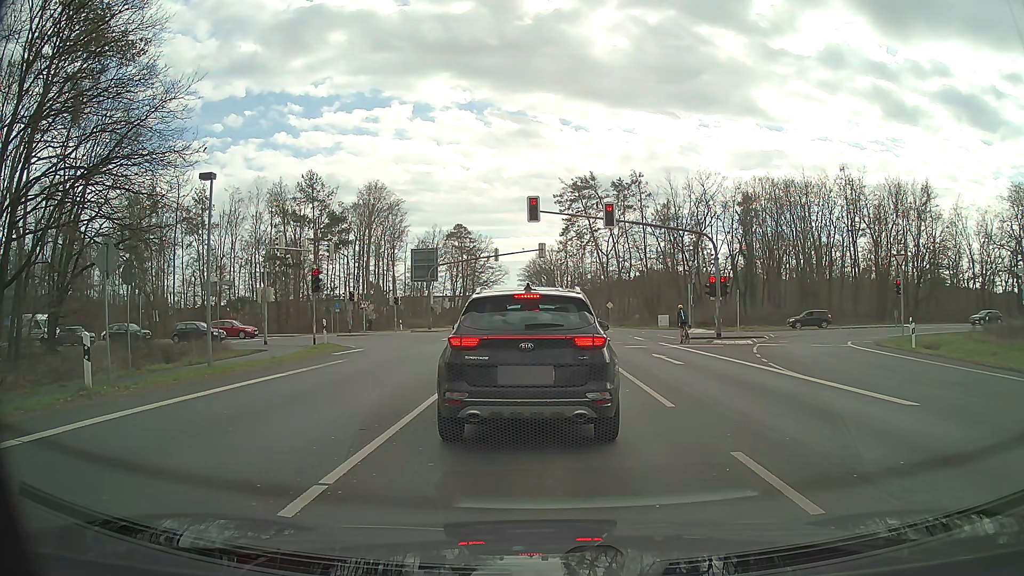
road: primary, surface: asphalt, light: Day
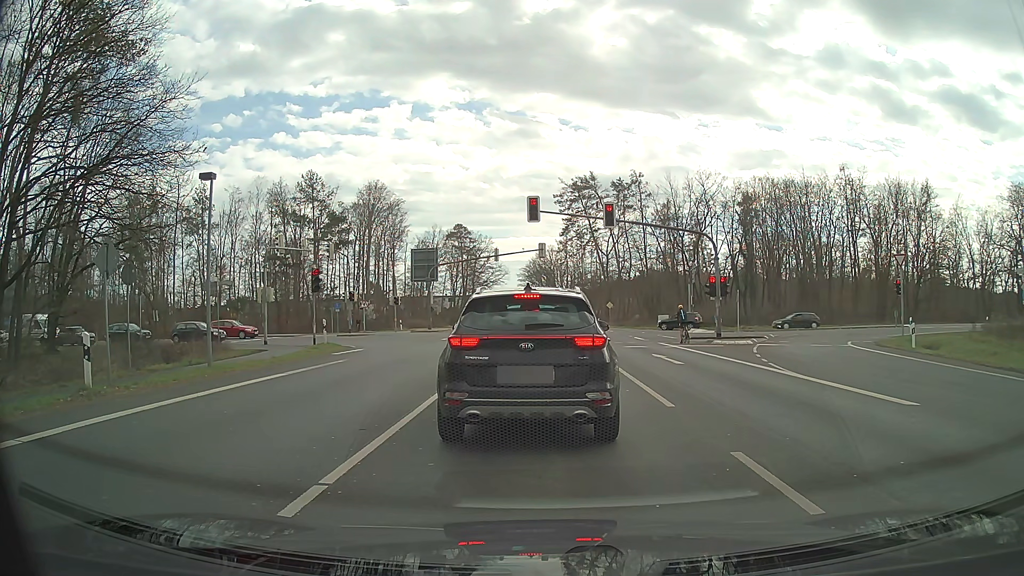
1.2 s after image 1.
(0.0, 0.0) m; 0°
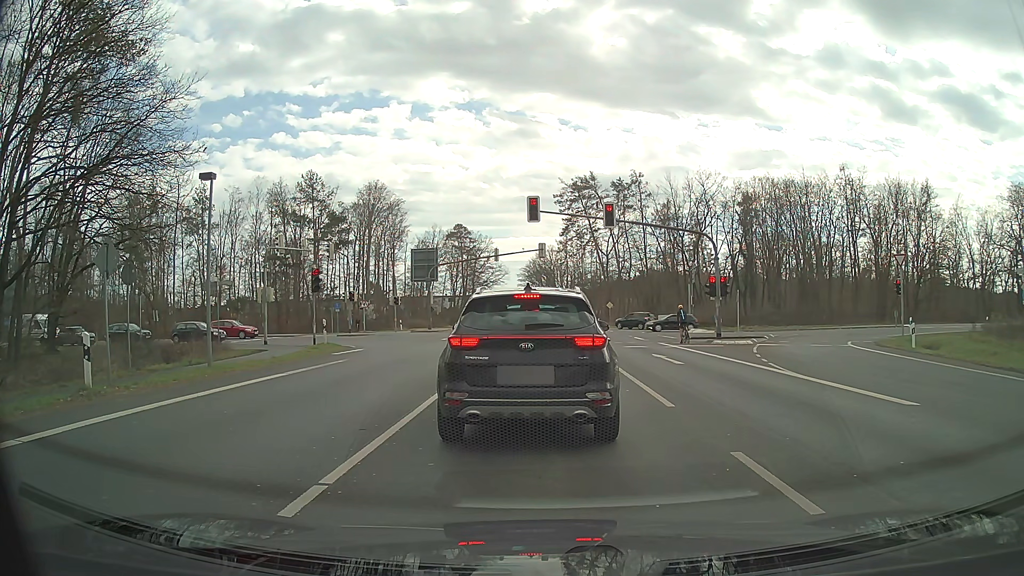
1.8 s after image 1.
(0.0, 0.0) m; 0°
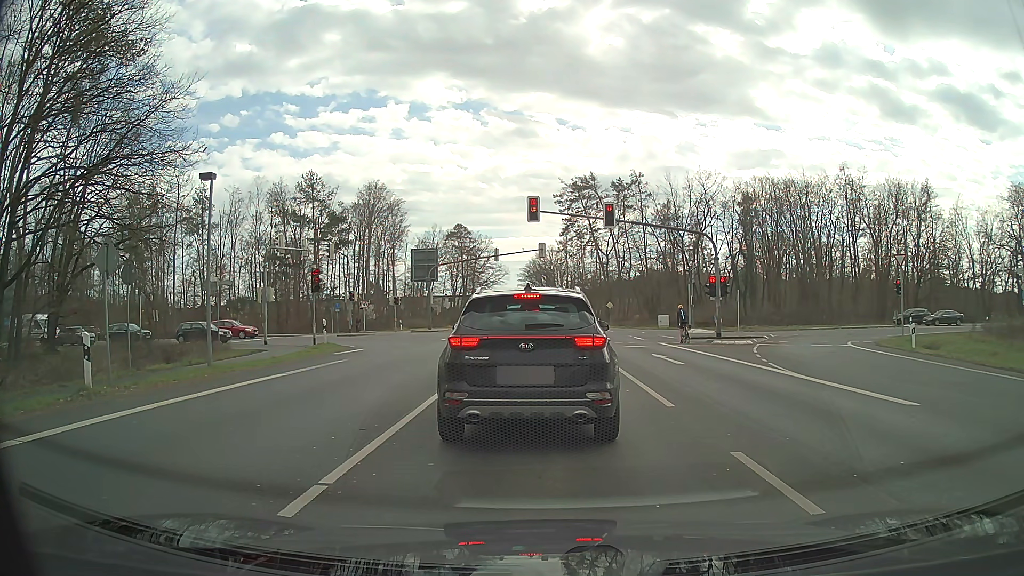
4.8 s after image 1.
(0.0, 0.0) m; 0°
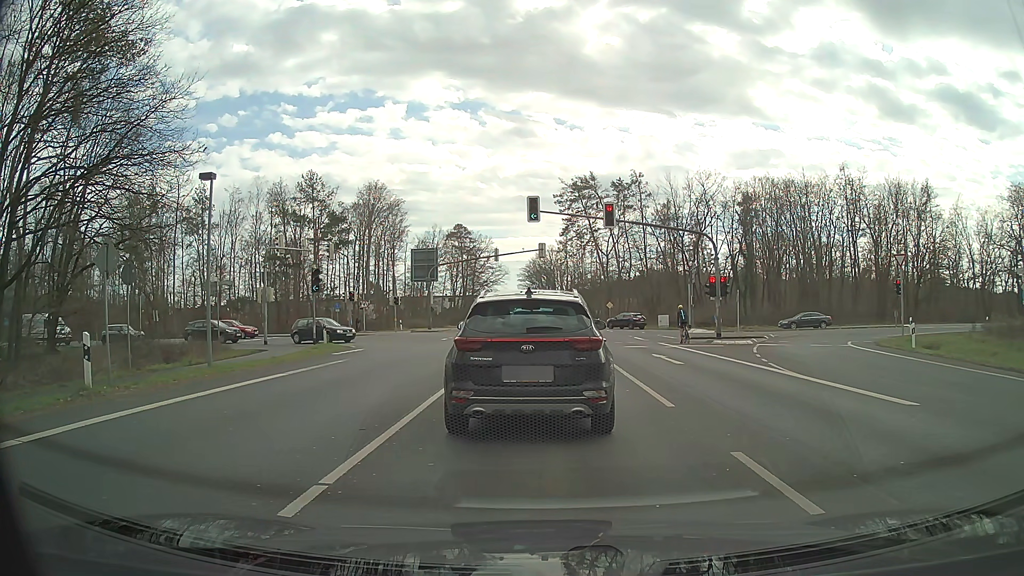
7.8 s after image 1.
(0.0, 0.0) m; 0°
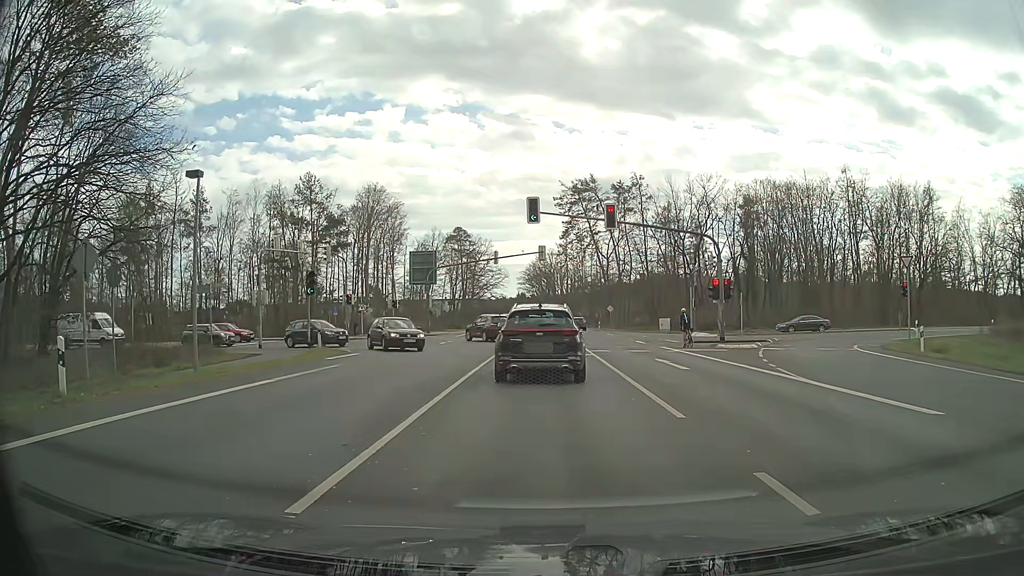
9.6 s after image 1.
(0.0, +0.8) m; +2°
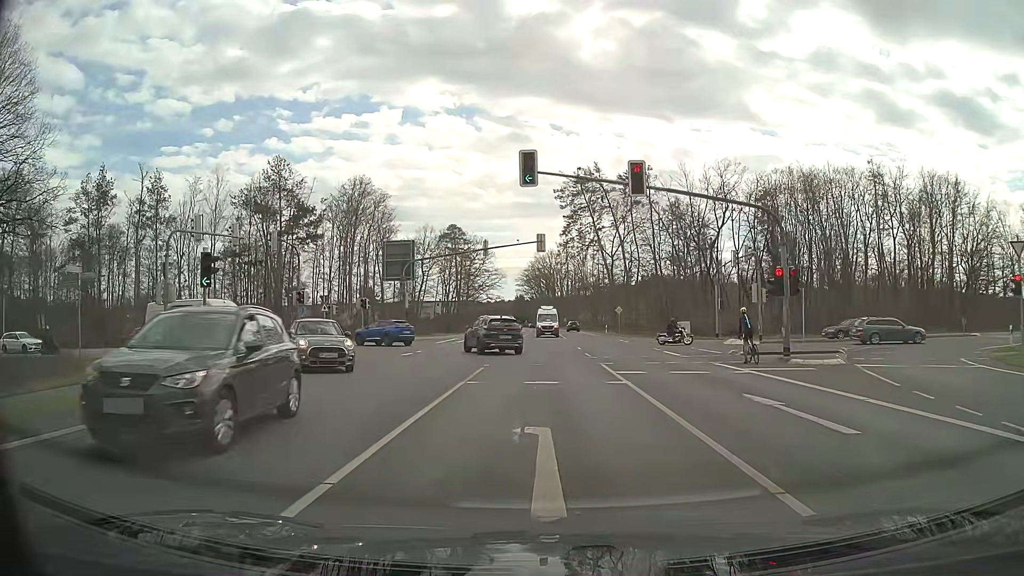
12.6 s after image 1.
(+0.1, +10.7) m; -1°
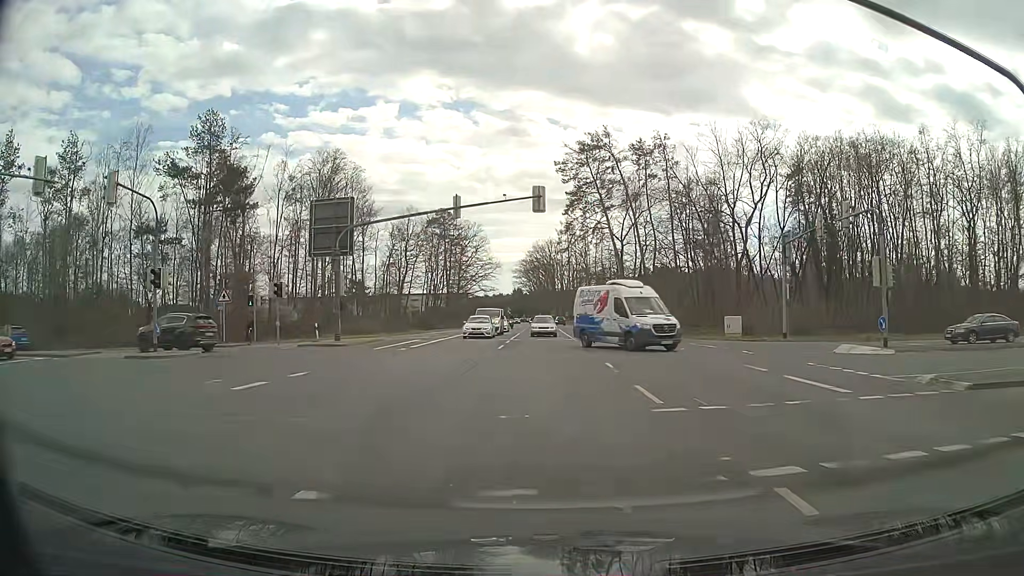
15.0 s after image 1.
(+0.5, +16.4) m; +2°
(0, +10) (-4, +19) (-11, +26) (-20, +29) (-30, +29) (-40, +28) (-50, +27) (-60, +26) (-70, +25) (-80, +24) m
